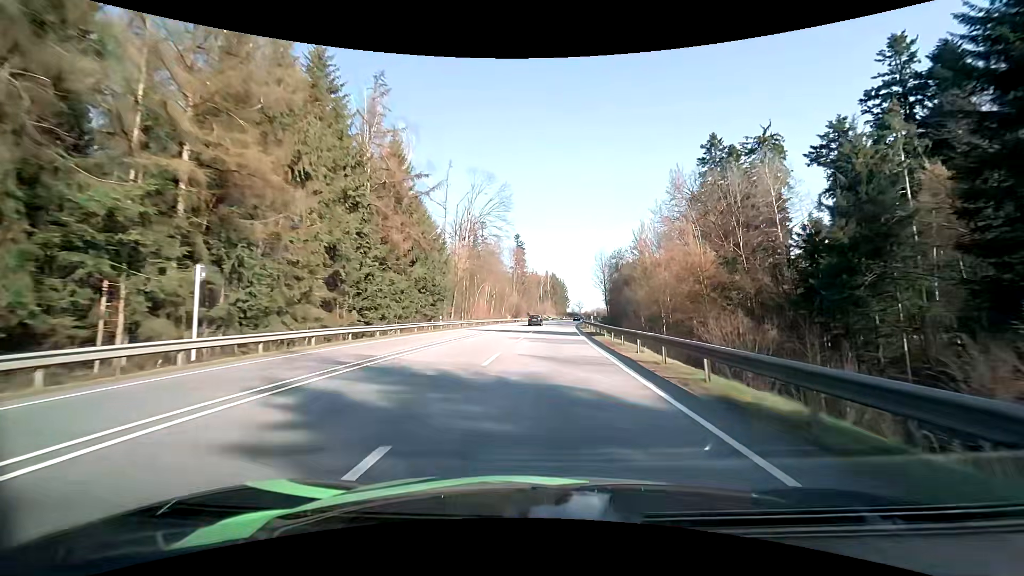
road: primary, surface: asphalt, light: Day
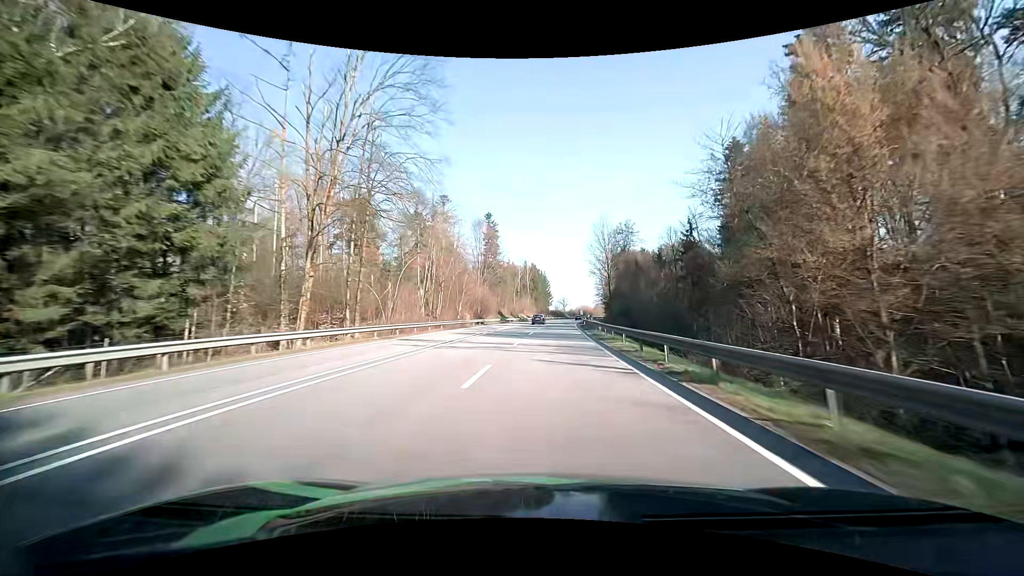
(+0.7, +40.6) m; +2°
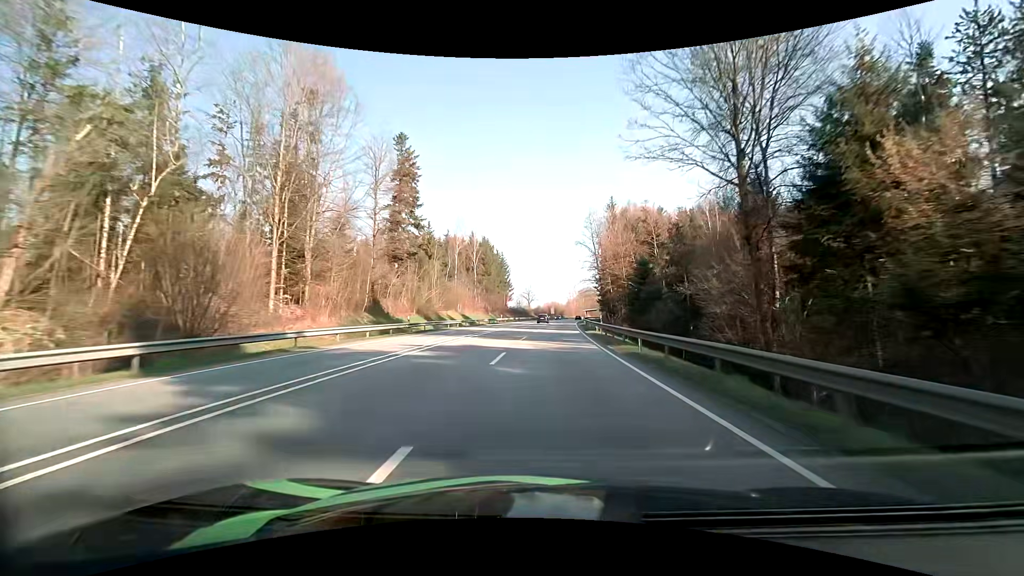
(+2.2, +69.0) m; +4°
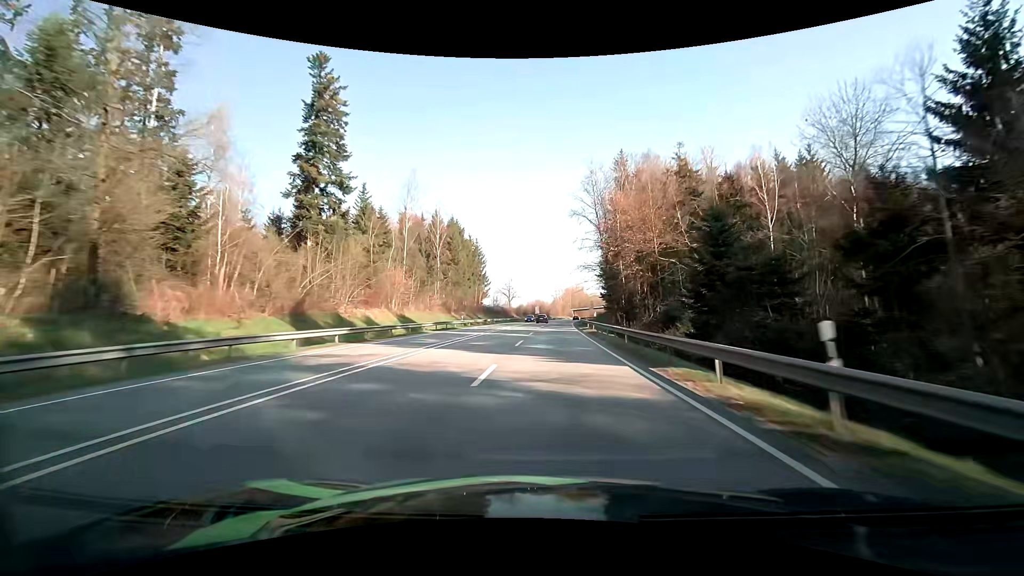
(+0.4, +28.2) m; +2°
